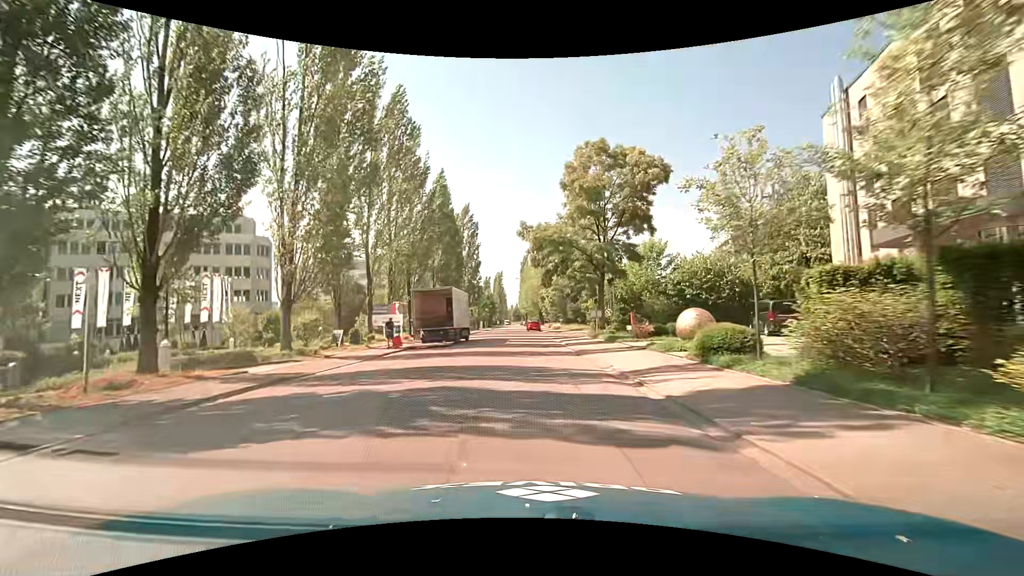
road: unclassified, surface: asphalt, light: Day
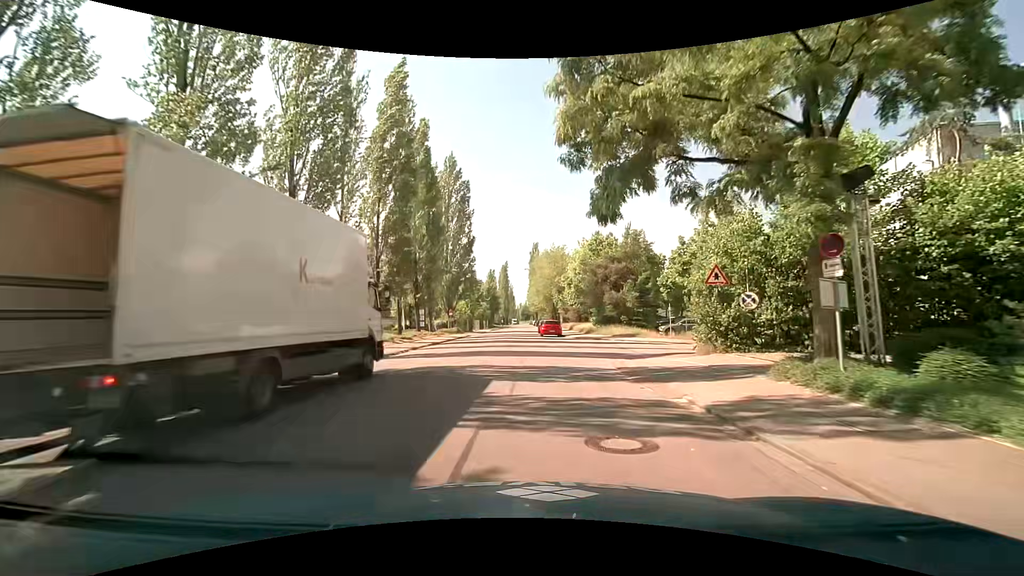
(-0.6, +25.6) m; -2°
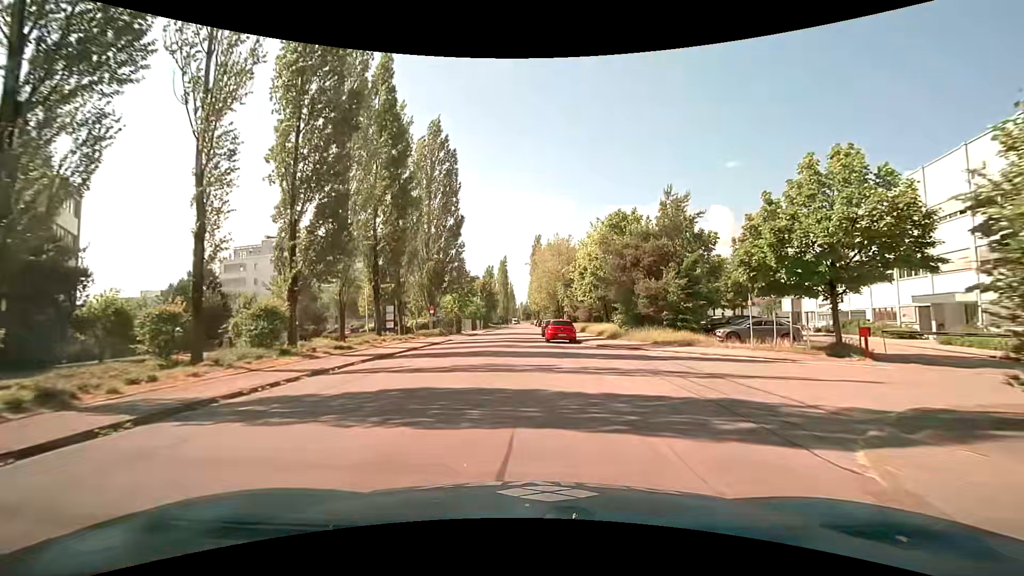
(0.0, +12.3) m; 0°
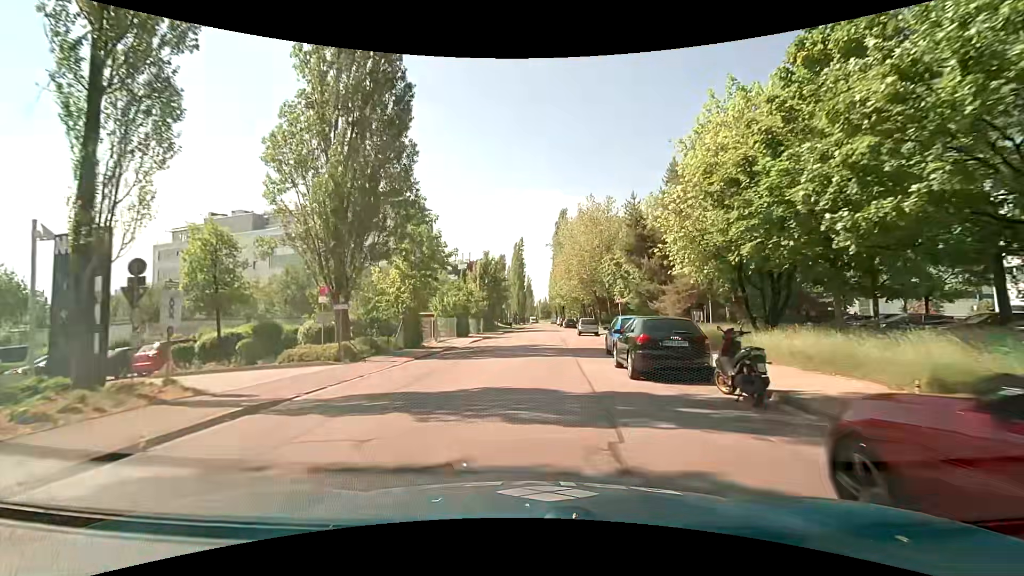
(-0.6, +29.4) m; -2°
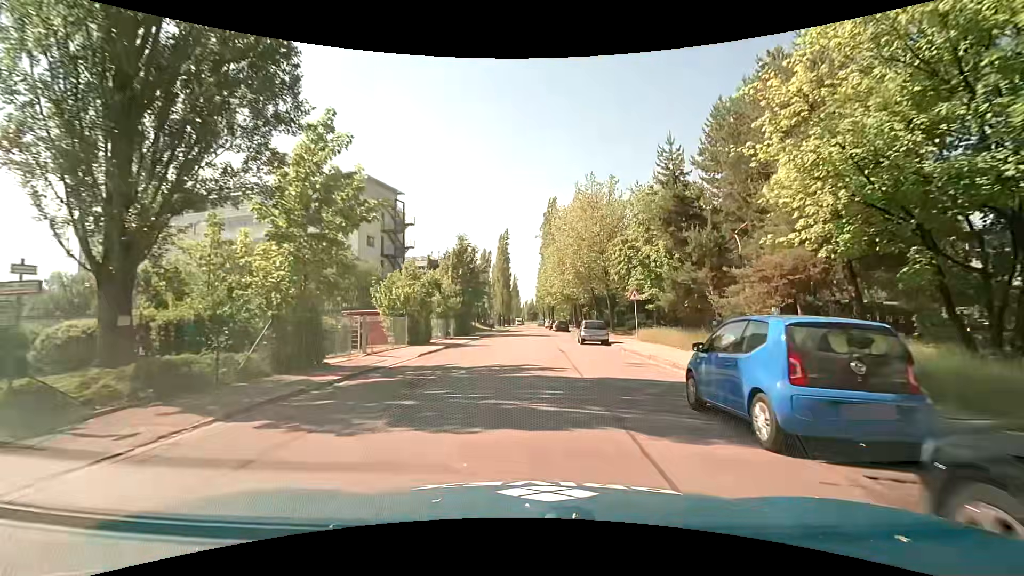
(+0.2, +11.6) m; +3°
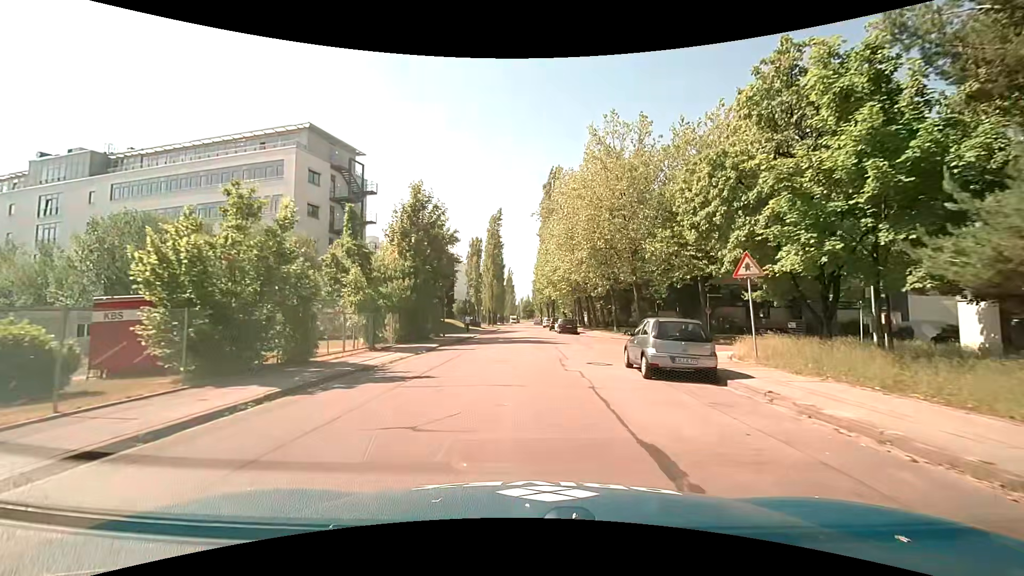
(0.0, +17.1) m; -1°
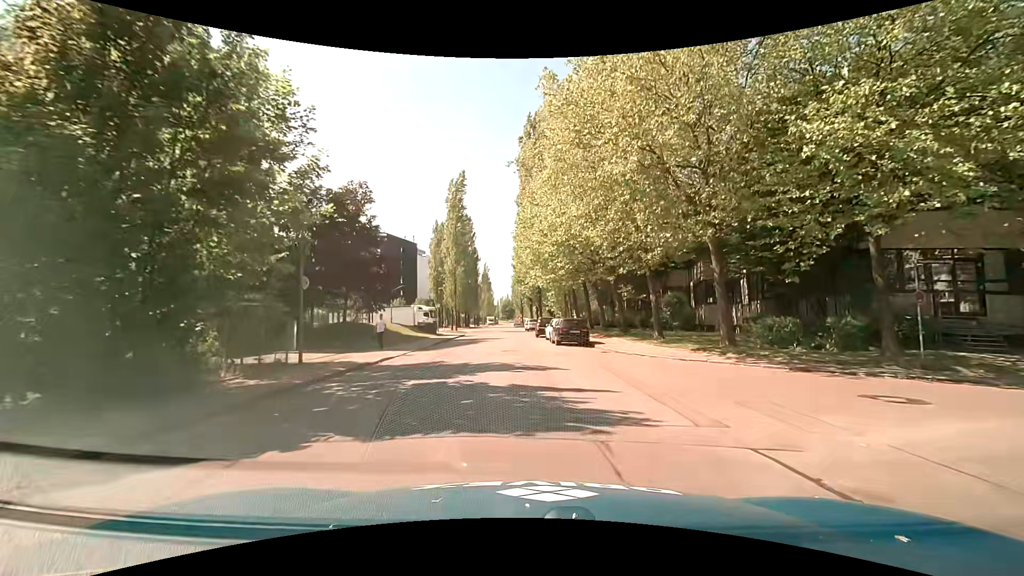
(+0.5, +21.2) m; +3°
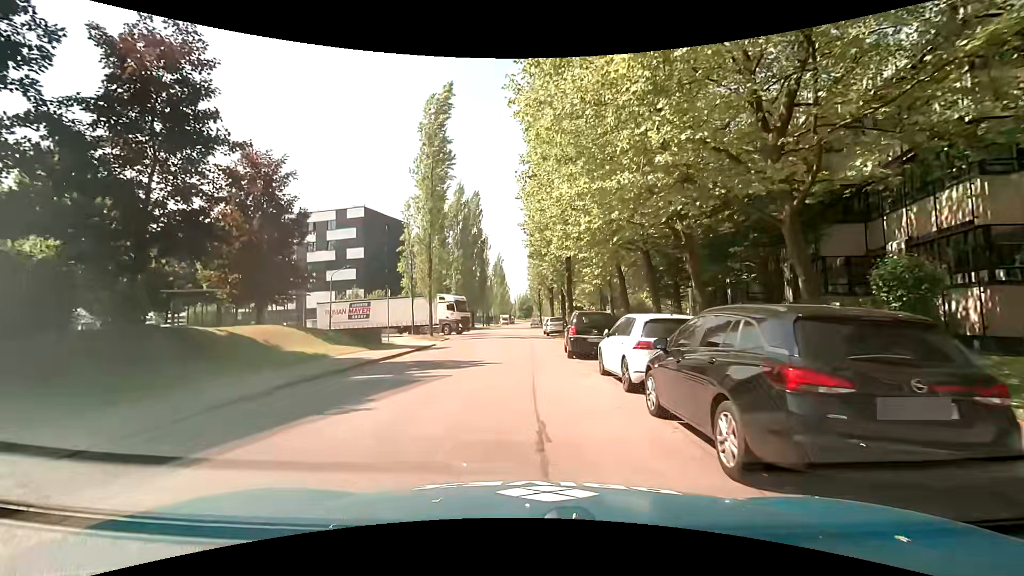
(+0.1, +22.0) m; -2°
